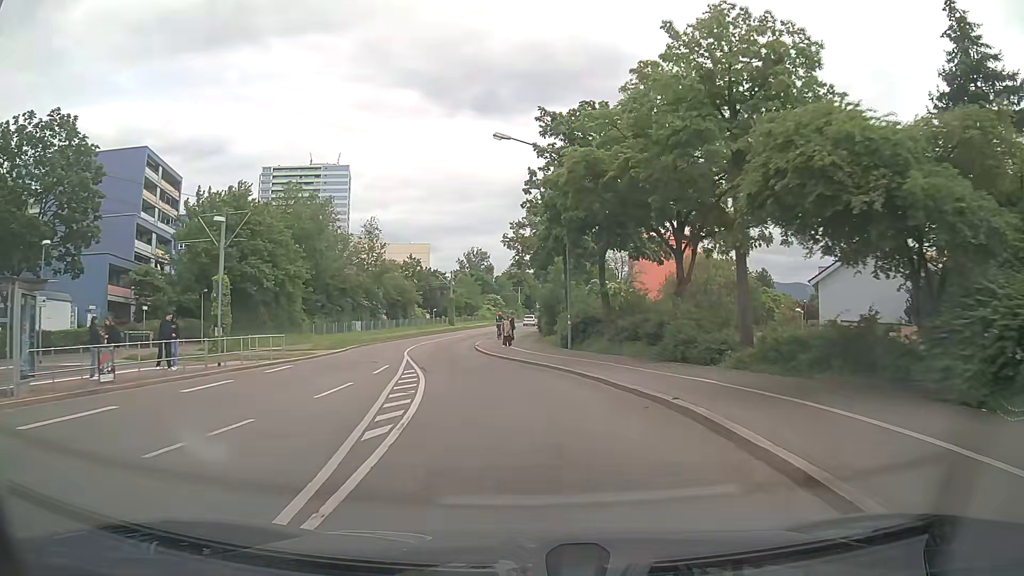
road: tertiary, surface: asphalt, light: Day
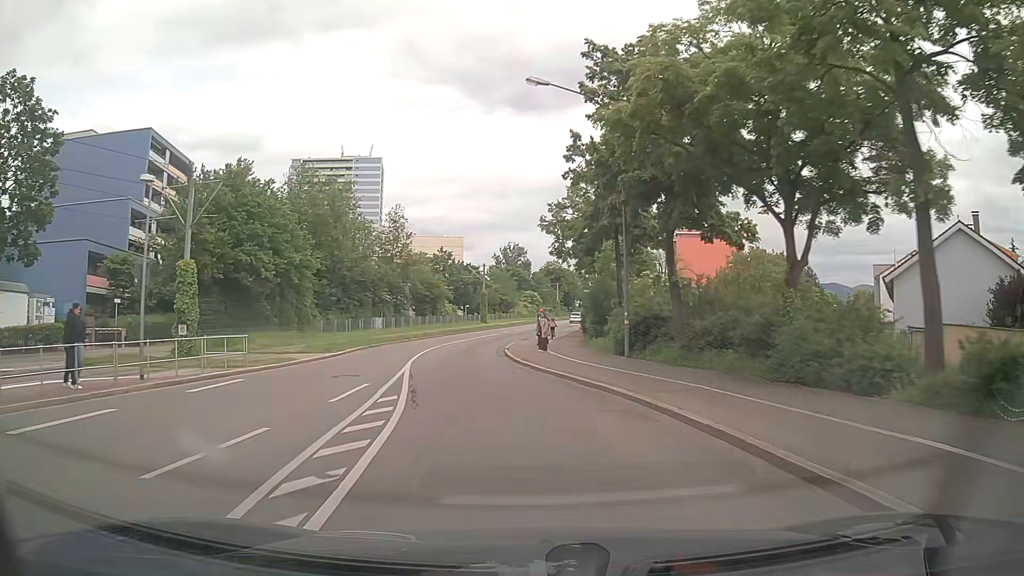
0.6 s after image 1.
(-0.3, +7.1) m; -3°
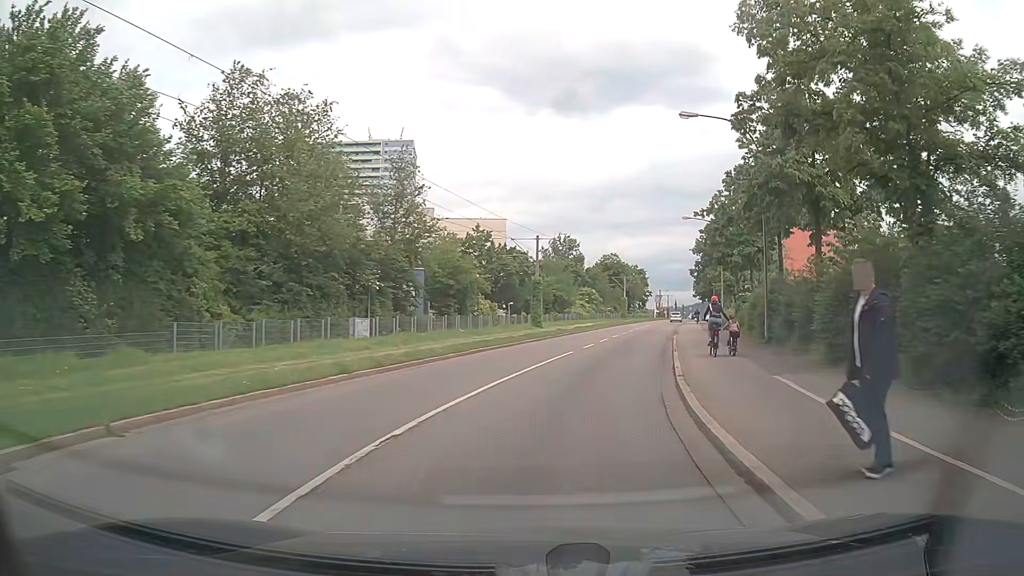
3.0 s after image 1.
(-3.1, +27.7) m; -5°
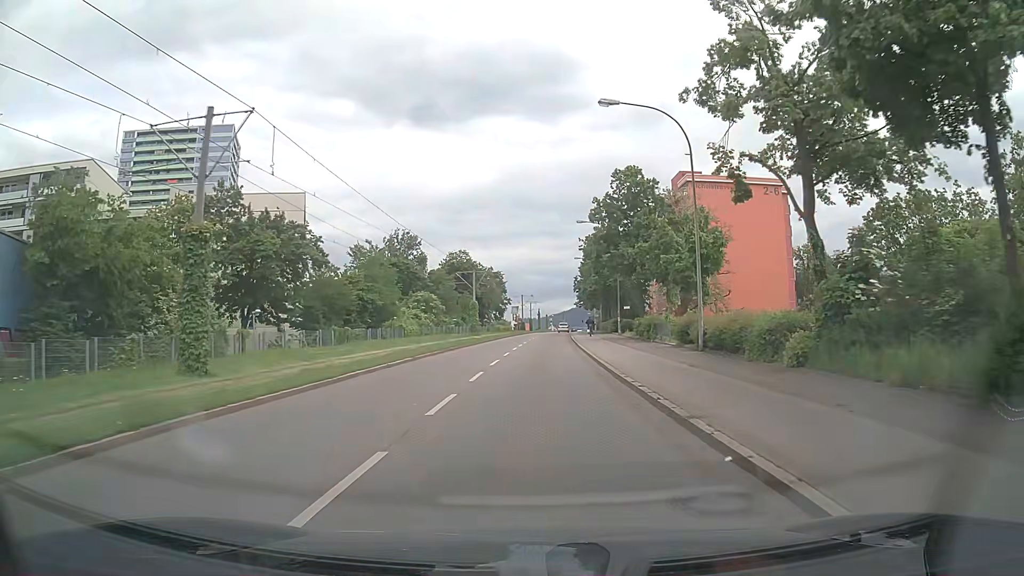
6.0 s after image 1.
(+5.2, +34.8) m; +12°
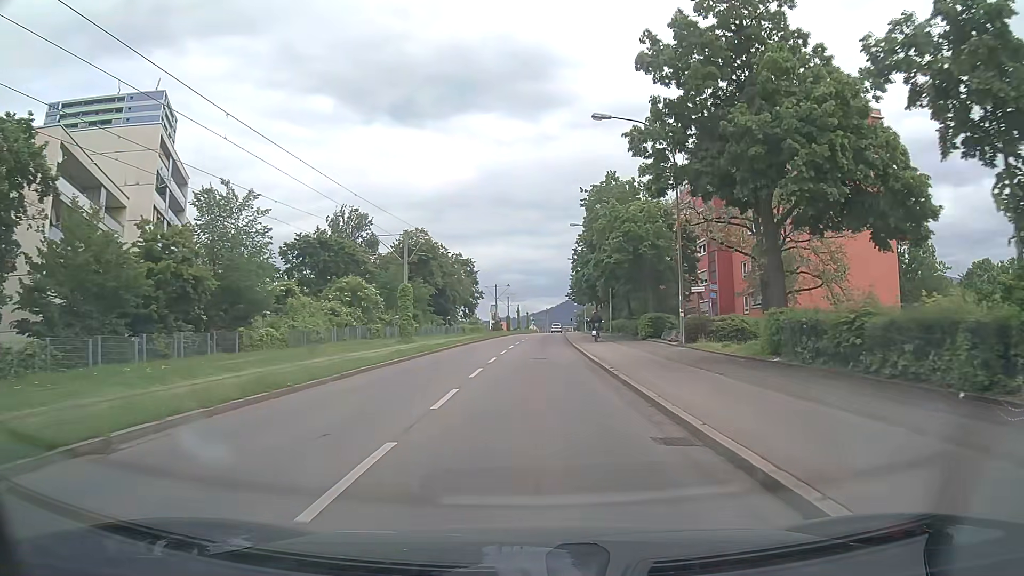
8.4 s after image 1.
(+0.6, +29.7) m; +2°
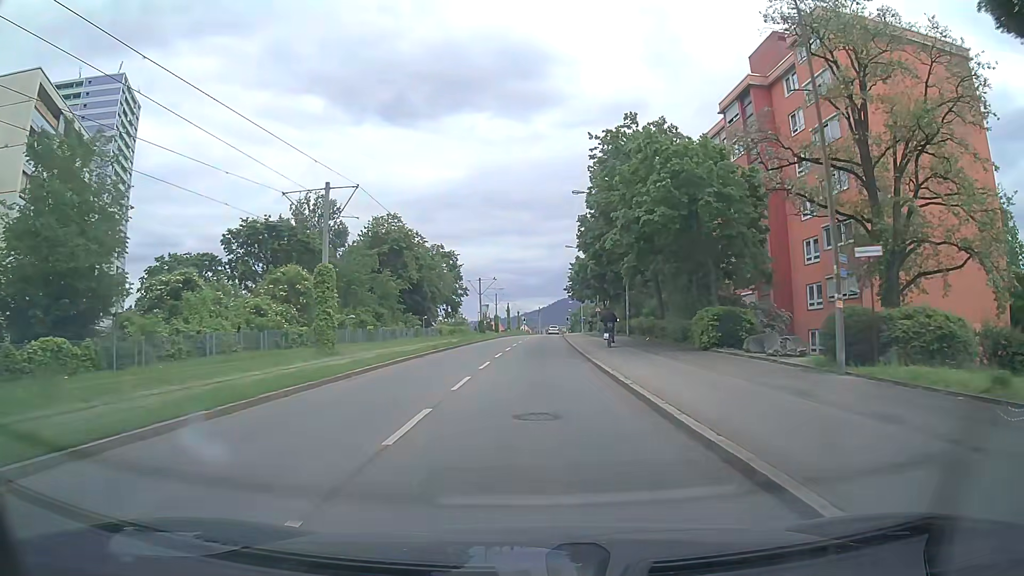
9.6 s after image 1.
(0.0, +15.1) m; 0°
(0, +10) (0, +20) (+1, +30) (+1, +40) (+1, +50) (+2, +60) (+2, +70) (+3, +80) (+3, +90) (+4, +100) m
